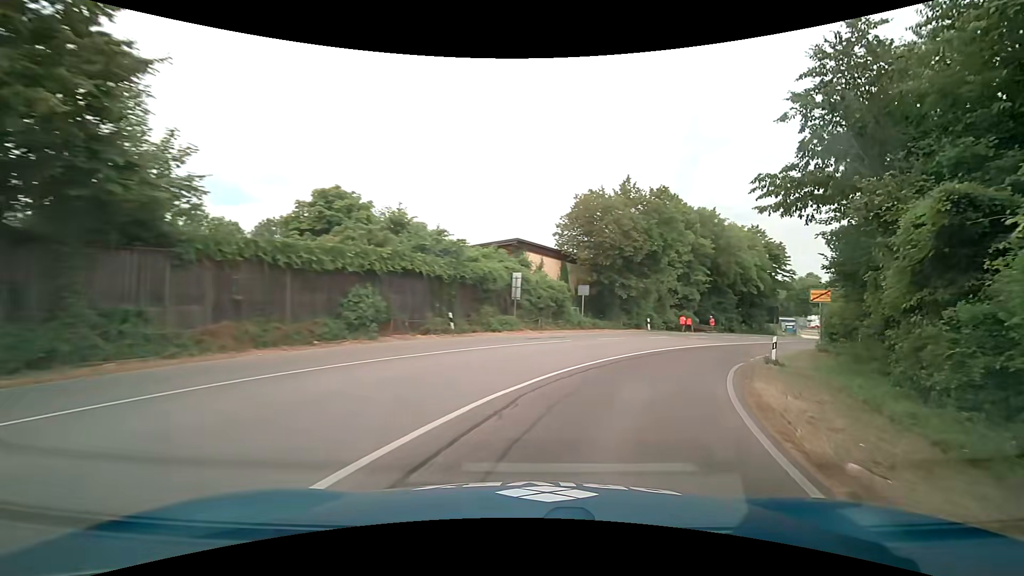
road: trunk_link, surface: asphalt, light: Day
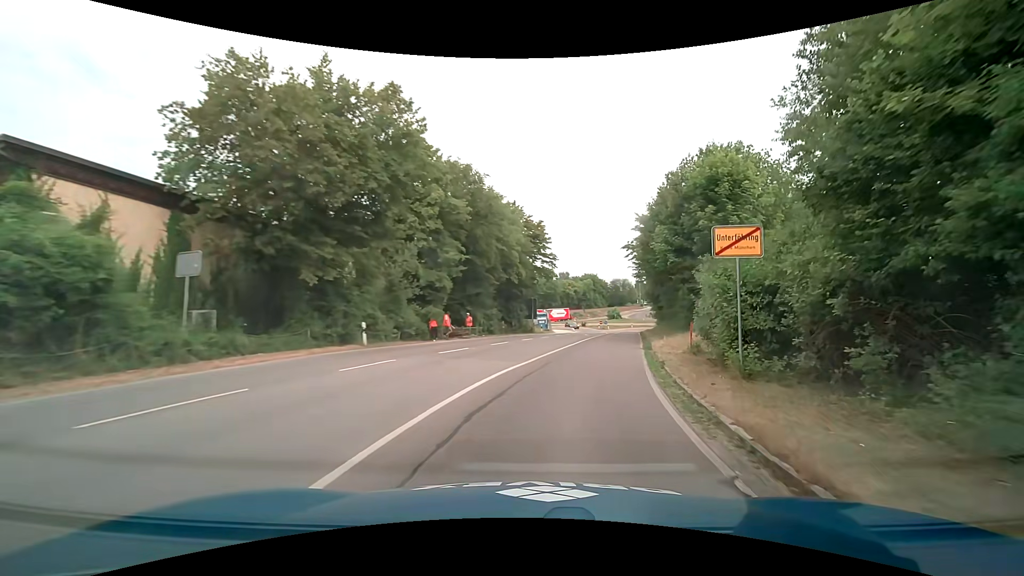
(+5.9, +18.9) m; +30°
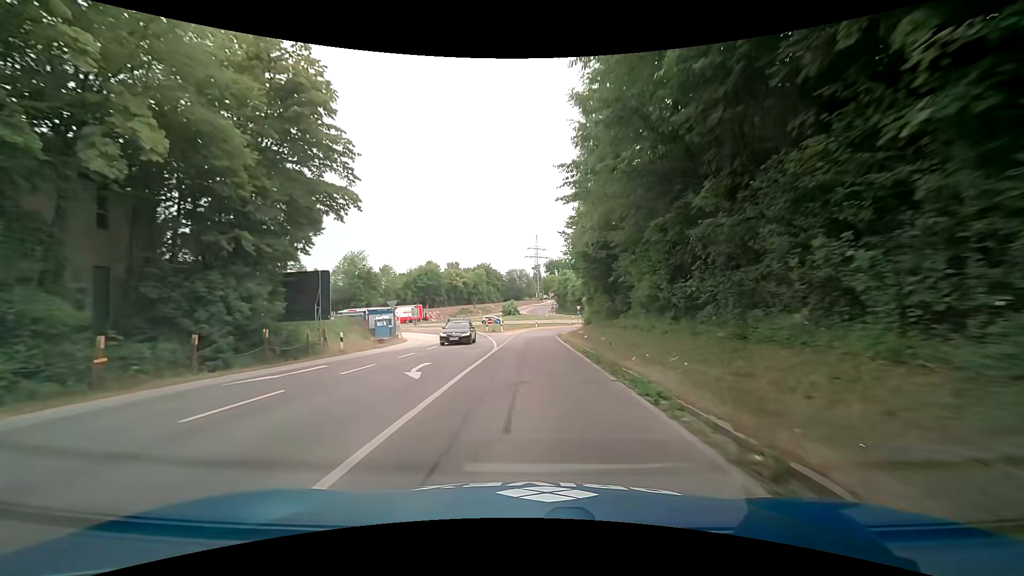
(+5.3, +34.5) m; +11°
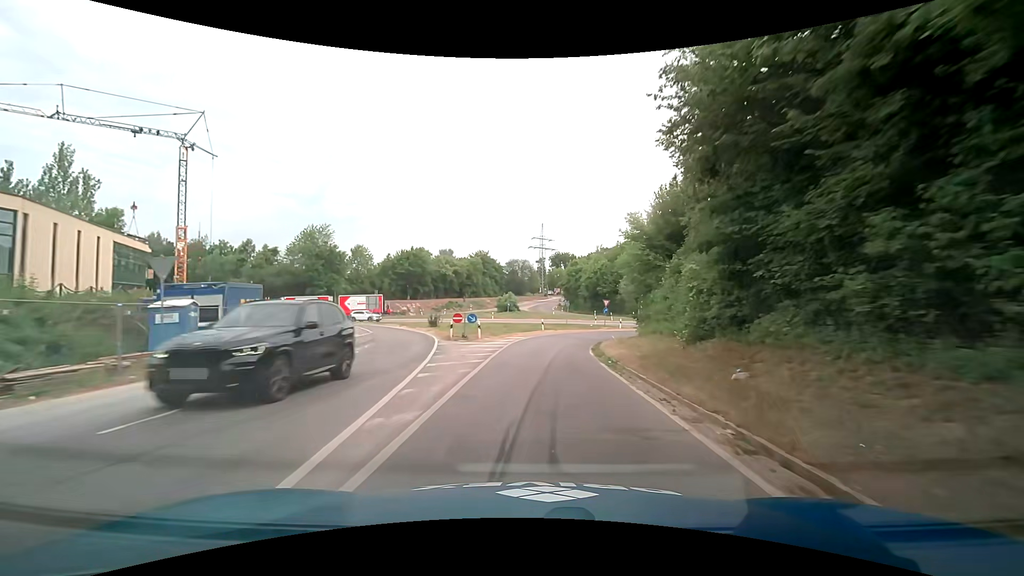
(+0.1, +25.2) m; 0°
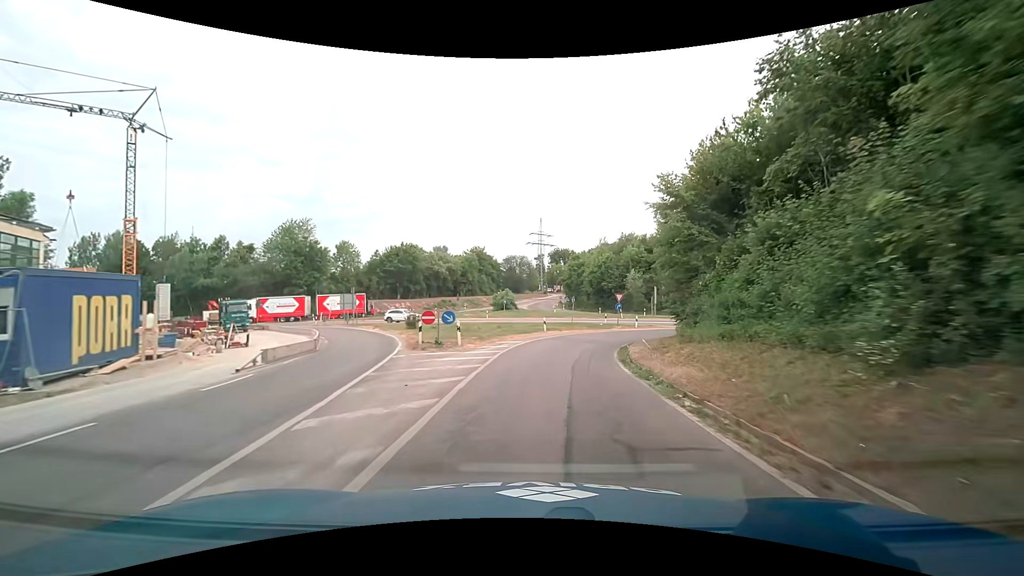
(0.0, +7.9) m; -1°
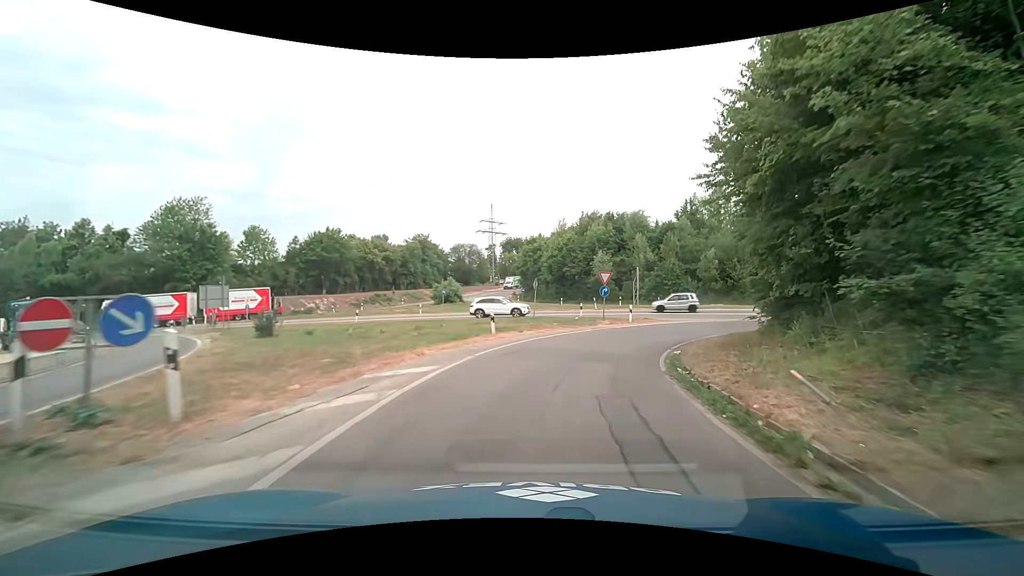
(+0.6, +14.5) m; +6°
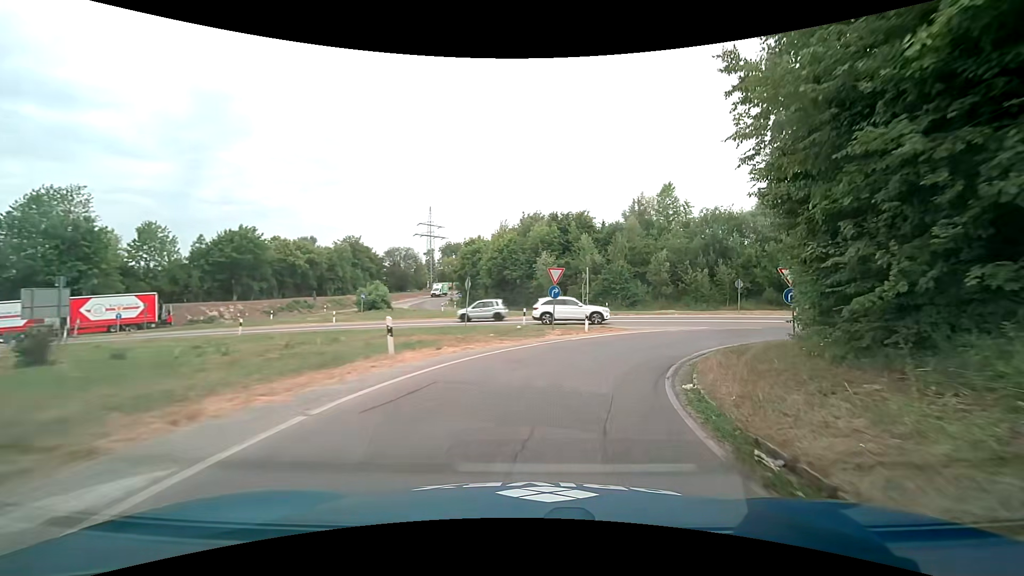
(+0.4, +6.4) m; +8°
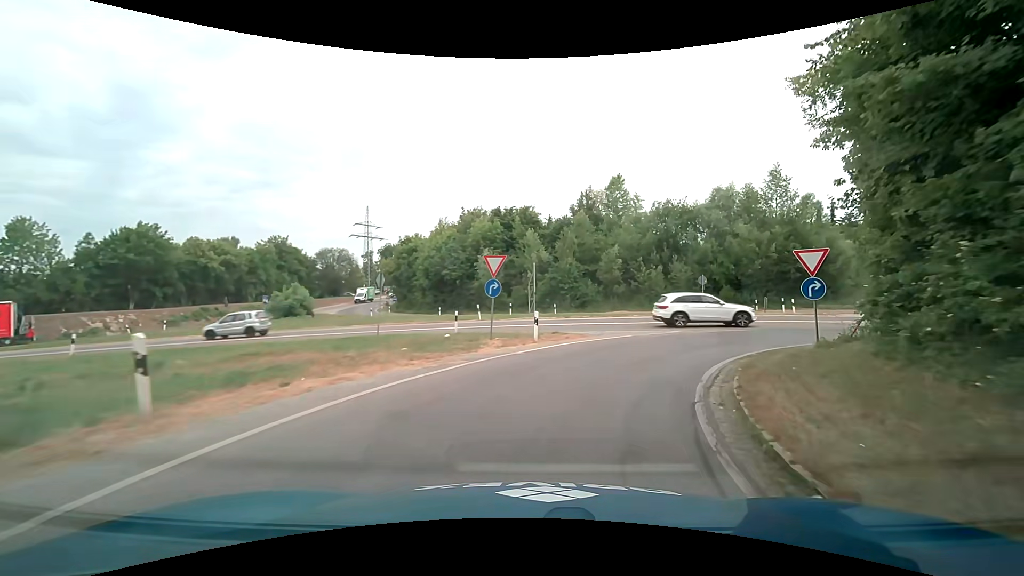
(+0.2, +5.6) m; +6°
(+1, +10) (+7, +18) (+15, +23) (+25, +25) (+35, +25) (+45, +25) (+55, +25) (+65, +25) (+75, +26) (+85, +26) m
